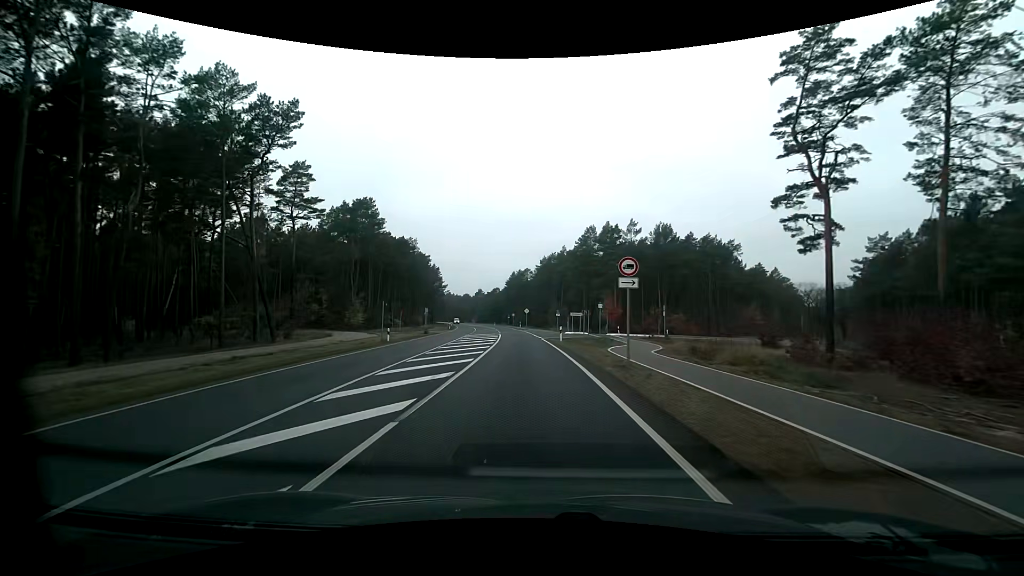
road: secondary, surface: asphalt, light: Day
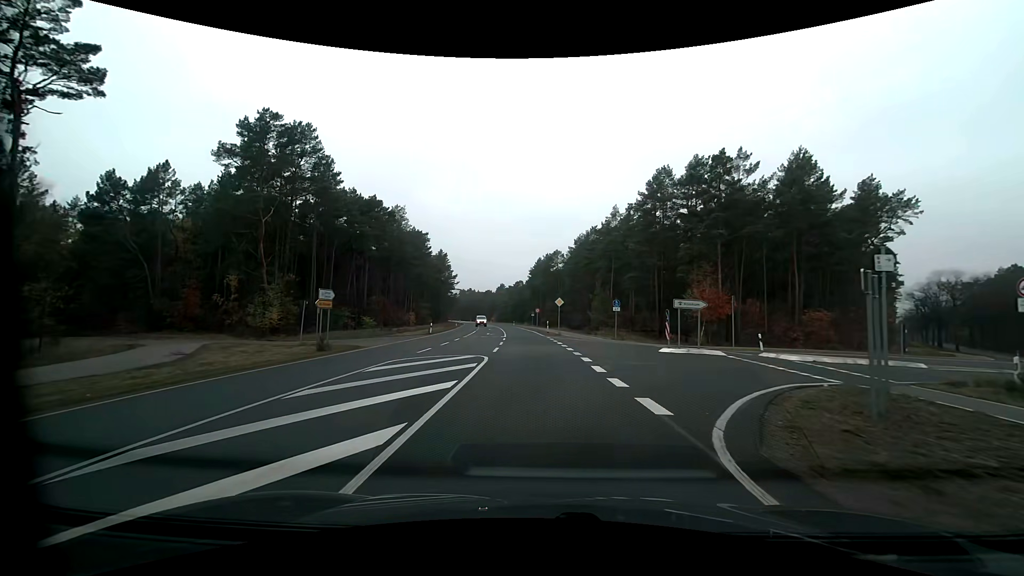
(-0.9, +33.0) m; -3°
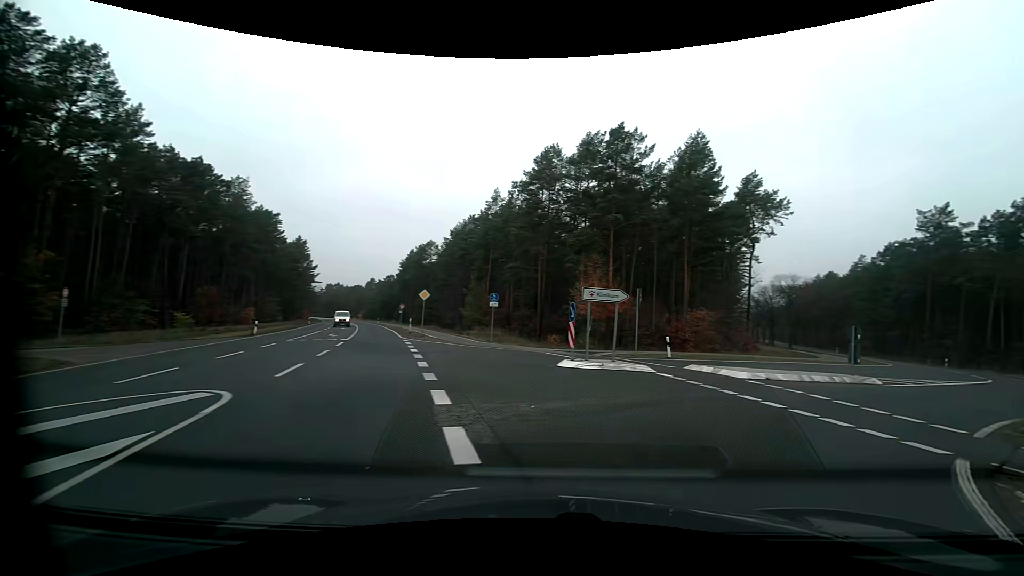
(+0.6, +8.5) m; +13°
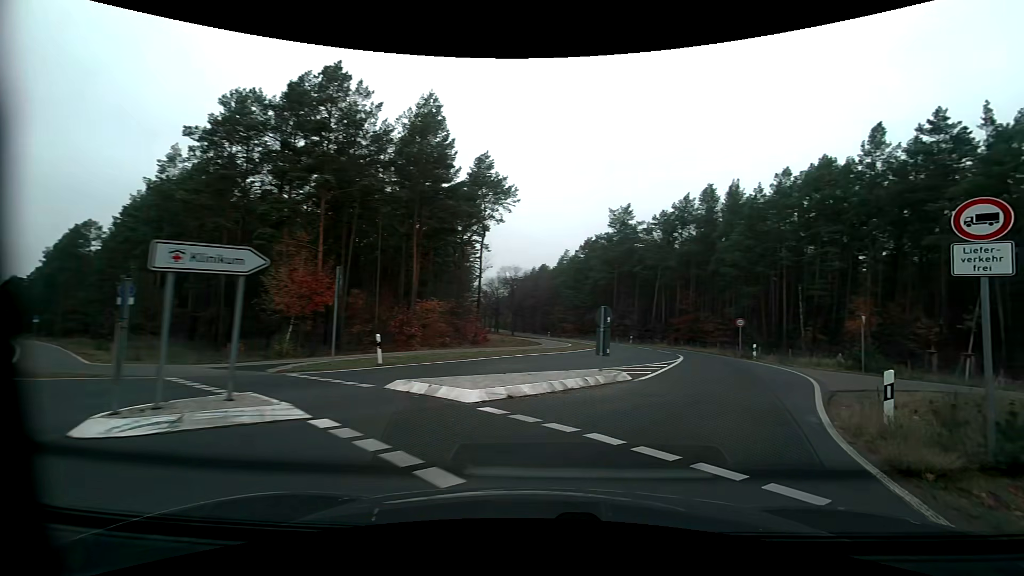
(+2.0, +7.5) m; +29°
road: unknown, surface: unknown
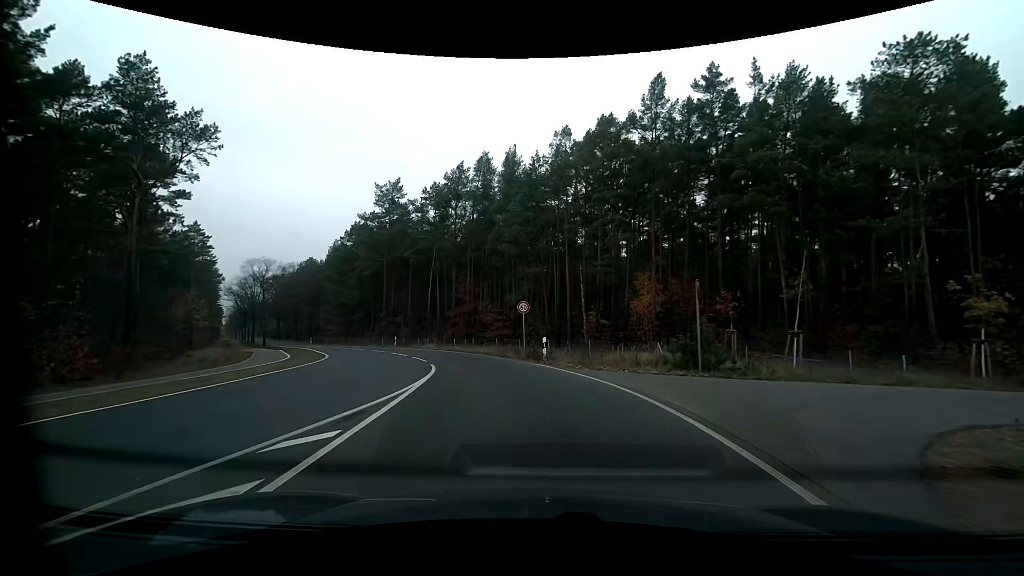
(+4.5, +13.7) m; +25°
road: tertiary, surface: asphalt
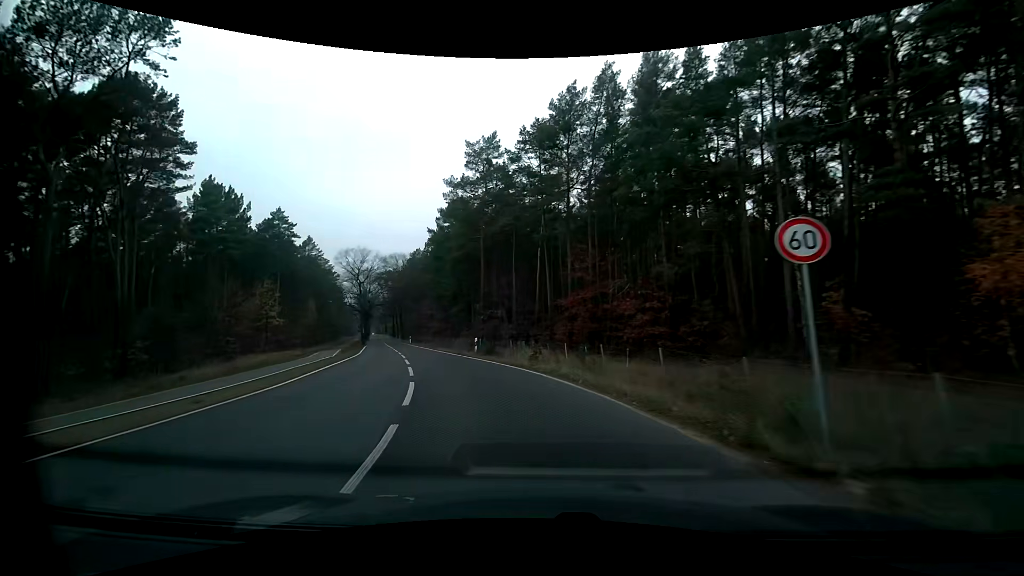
(-1.9, +18.7) m; -14°
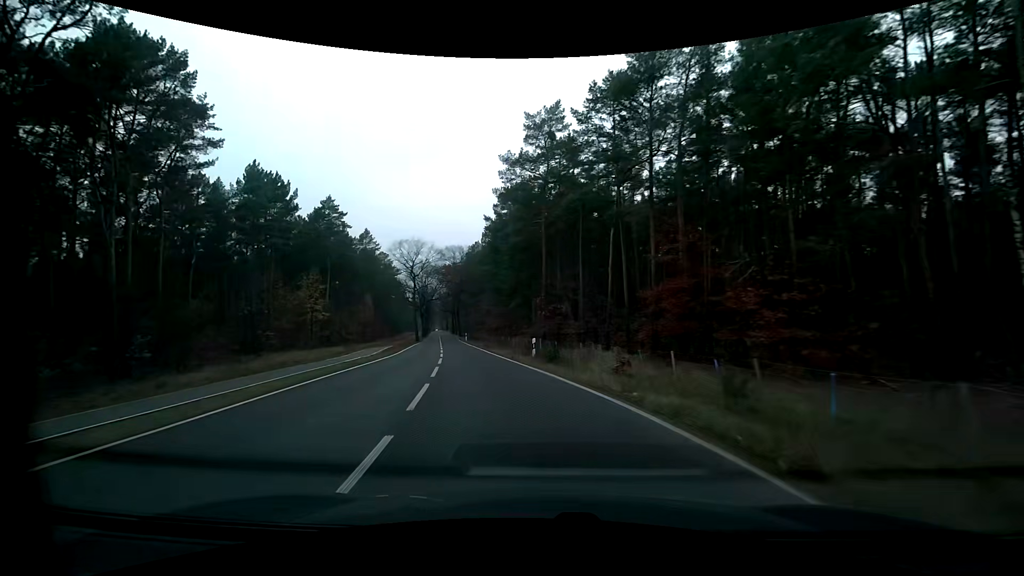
(-0.5, +7.2) m; -7°
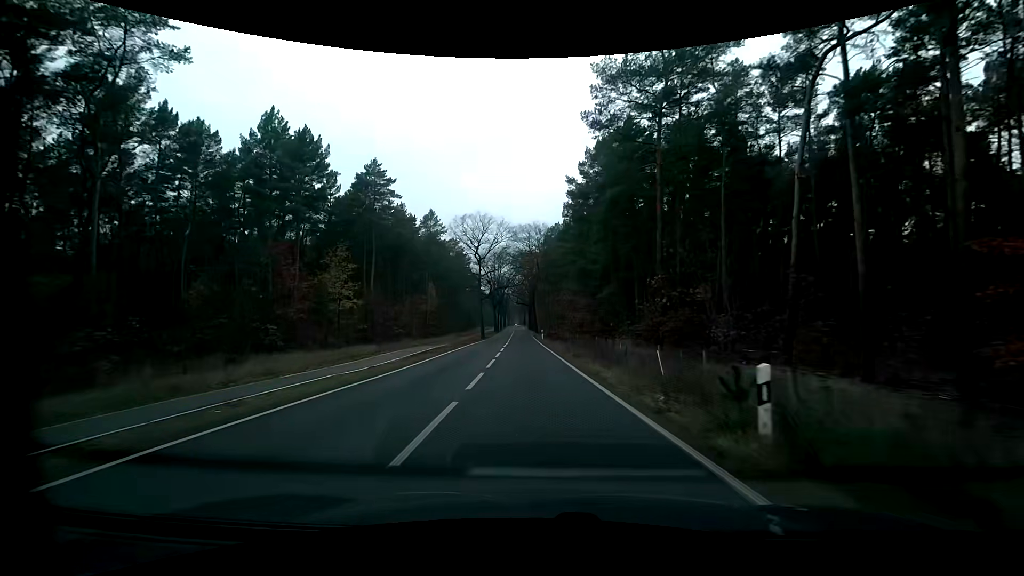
(-1.7, +15.7) m; -10°
(0, +10) (0, +20) (0, +30) (-1, +40) (-1, +50) (-2, +60) (-2, +70) (-2, +80) (-3, +90) (-3, +100) m
